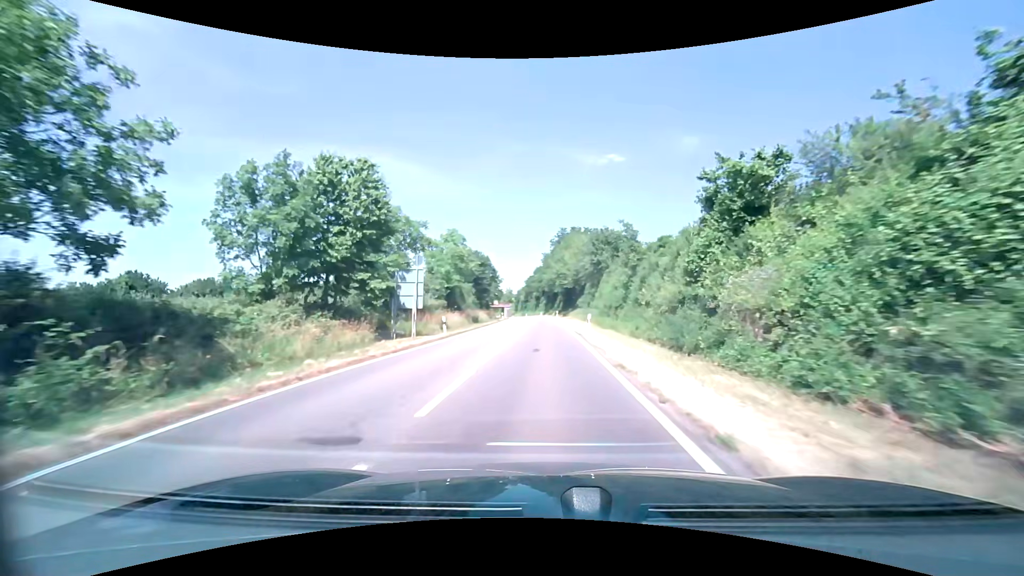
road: primary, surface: asphalt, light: Day
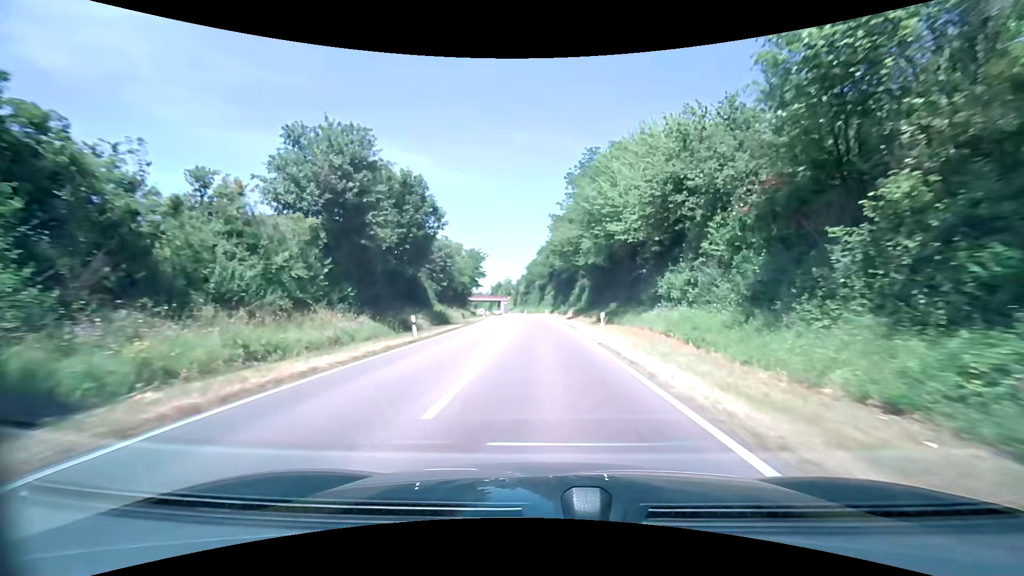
(-0.3, +54.4) m; -1°
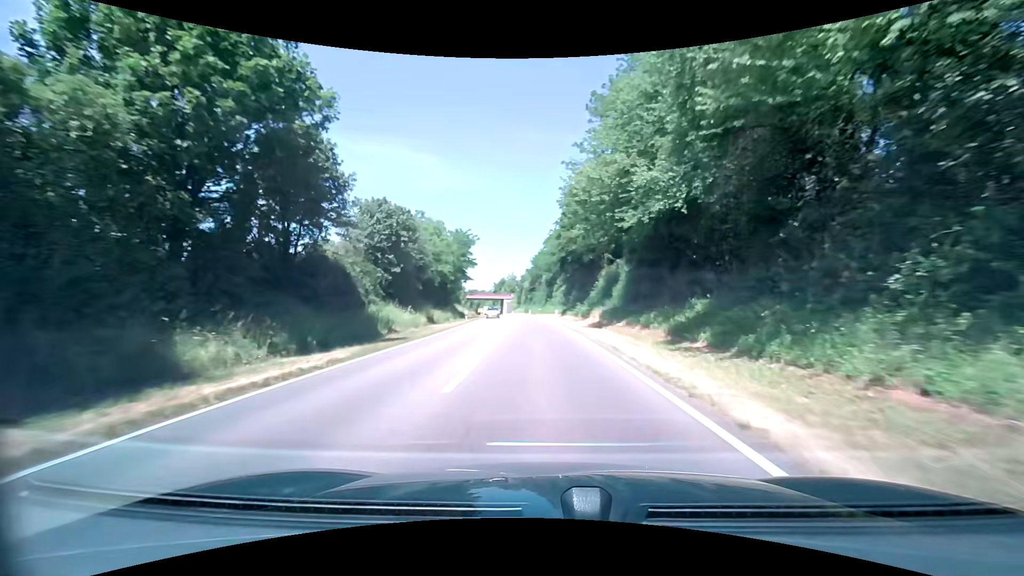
(-0.2, +22.2) m; -1°
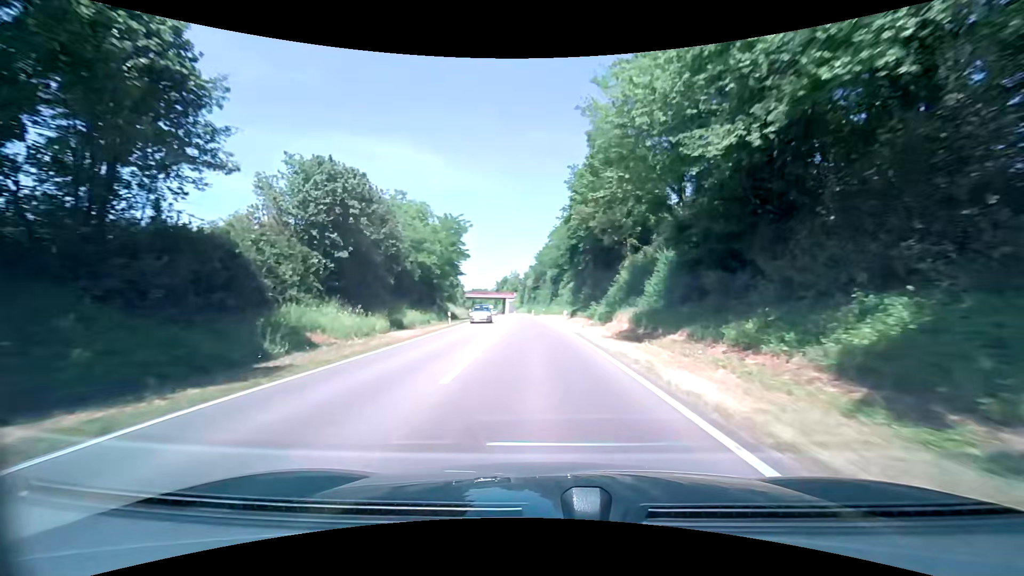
(0.0, +11.2) m; -1°
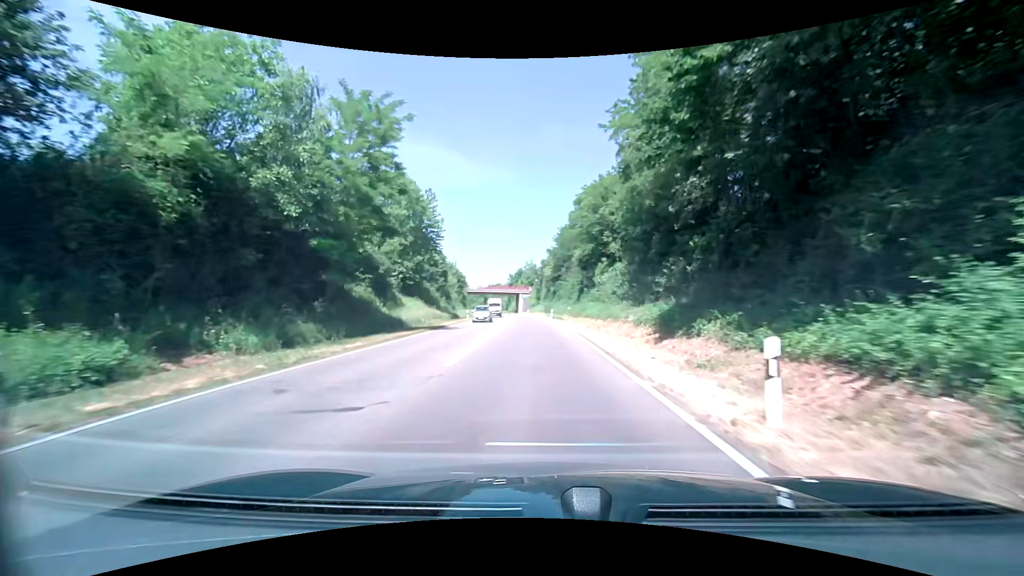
(-0.3, +33.7) m; -2°
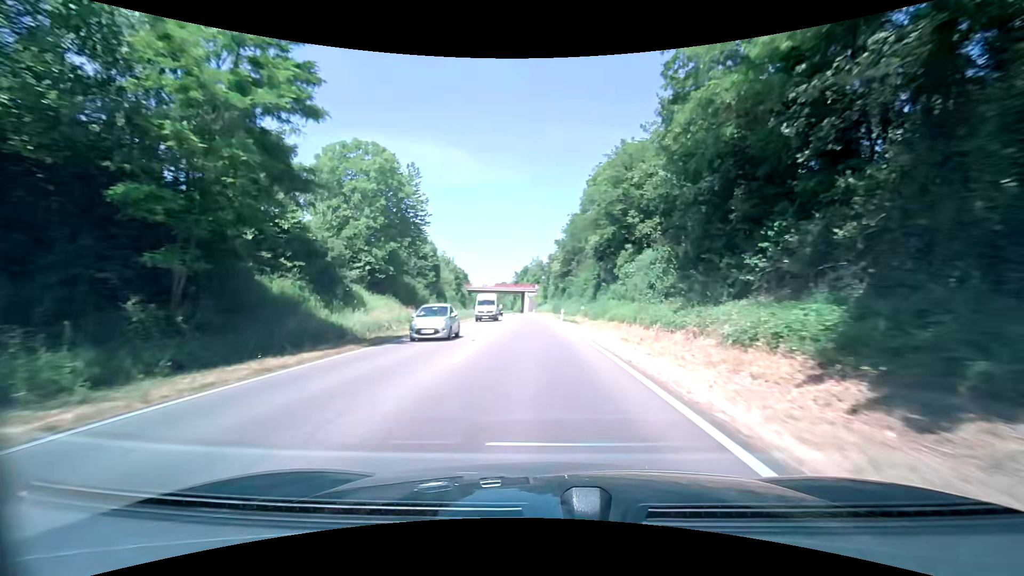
(-0.1, +11.4) m; -1°
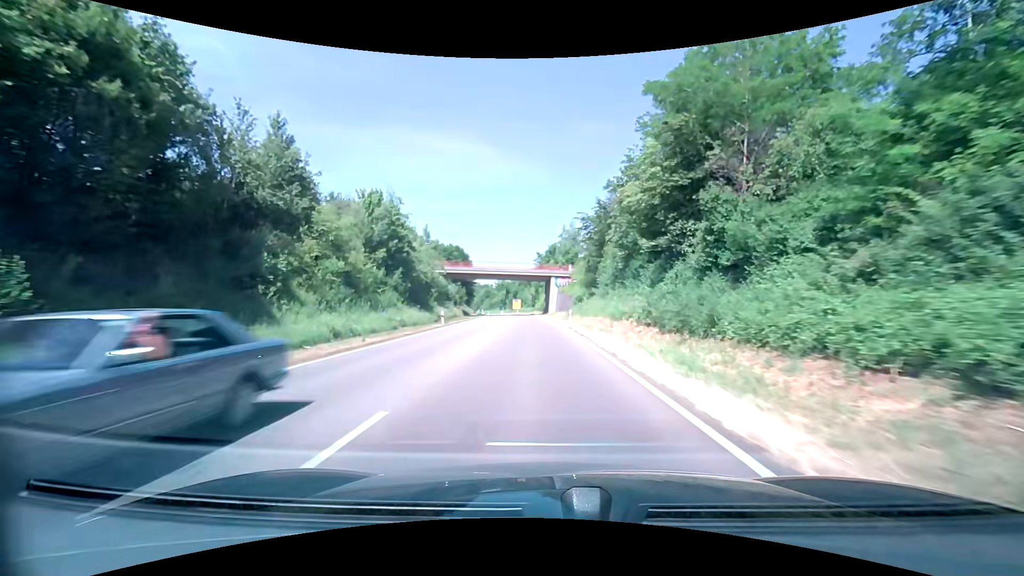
(-1.6, +57.7) m; -3°
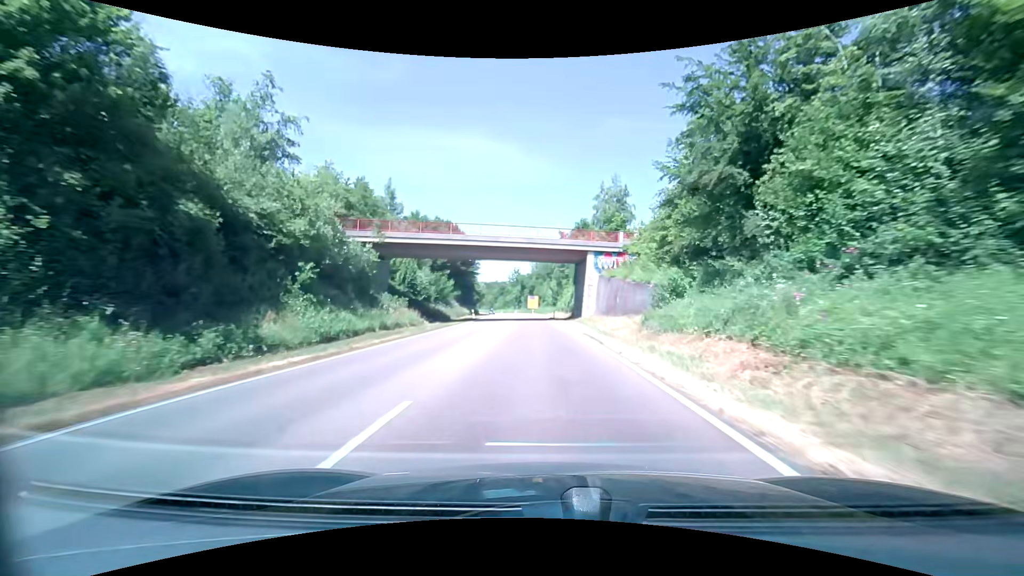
(-0.7, +35.5) m; -2°
(0, +10) (0, +20) (0, +30) (-1, +40) (-1, +50) (-1, +60) (-2, +70) (-3, +80) (-4, +90) (-5, +100) m
